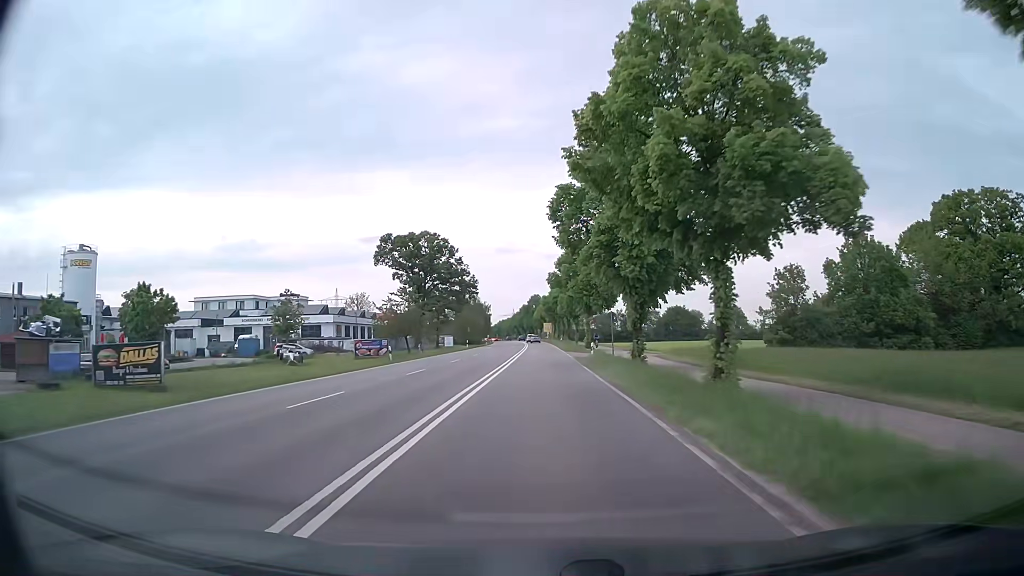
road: secondary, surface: asphalt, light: Day
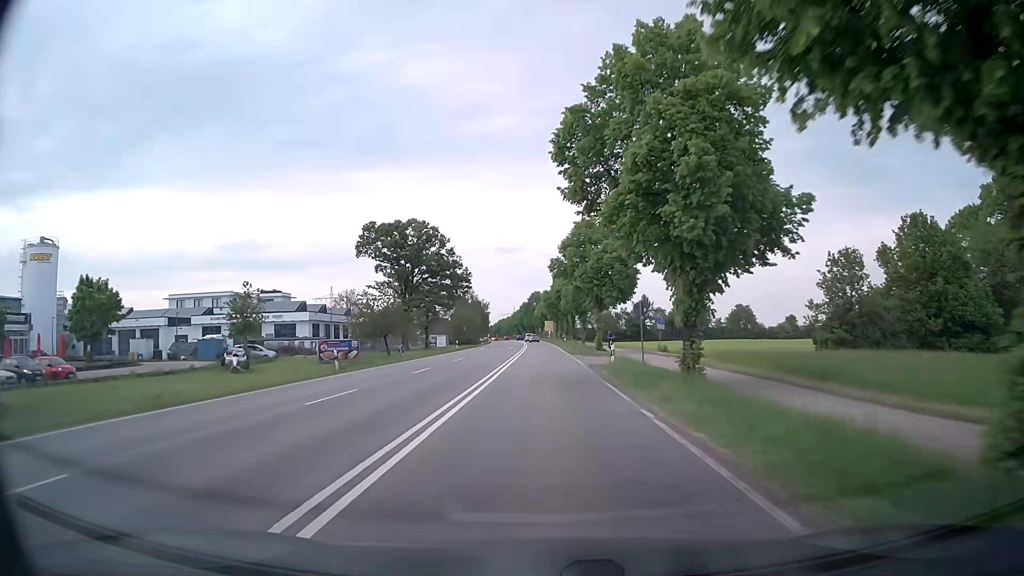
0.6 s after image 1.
(0.0, +10.9) m; 0°
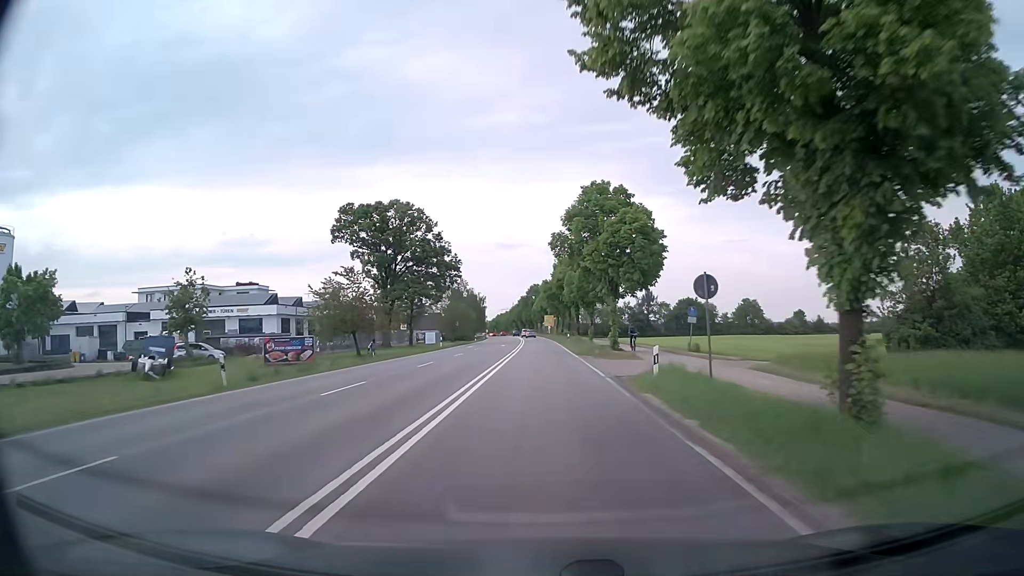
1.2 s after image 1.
(0.0, +10.9) m; 0°
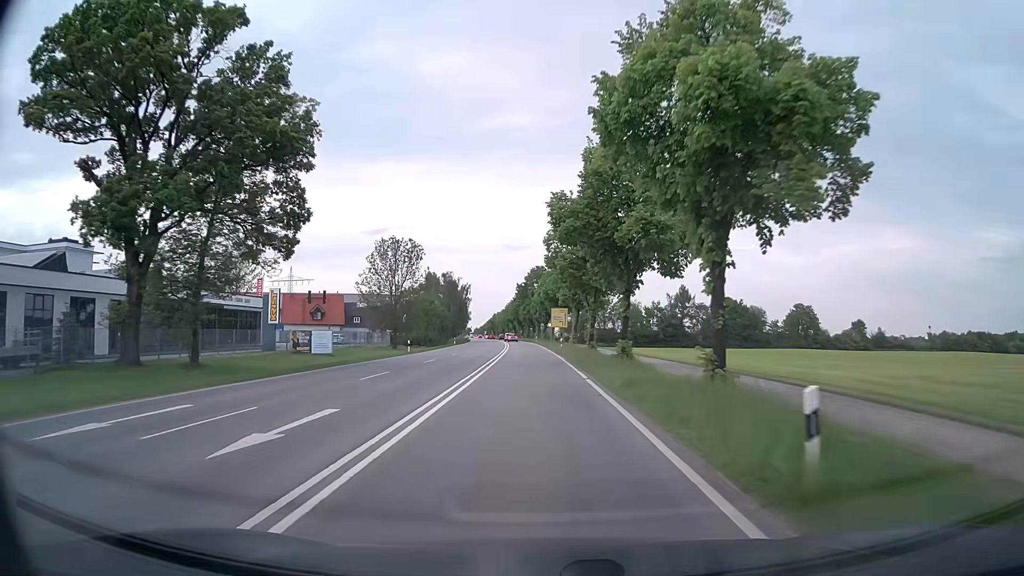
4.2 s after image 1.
(-0.2, +54.7) m; 0°
(0, +10) (0, +20) (-1, +30) (-1, +40) (-1, +50) (-2, +60) (-3, +70) (-3, +80) (-4, +90) (-5, +100) m
